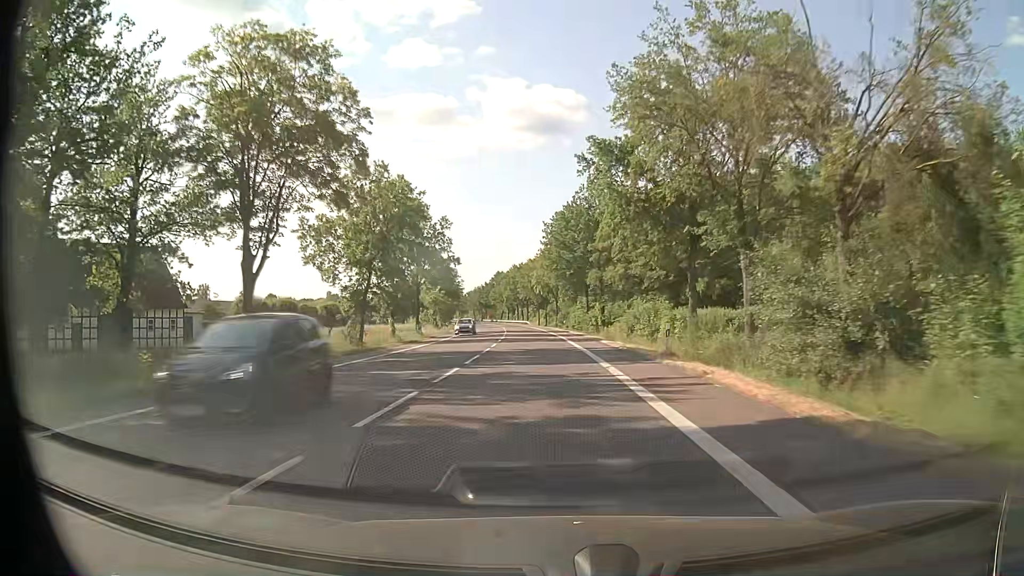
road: primary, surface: asphalt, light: Day
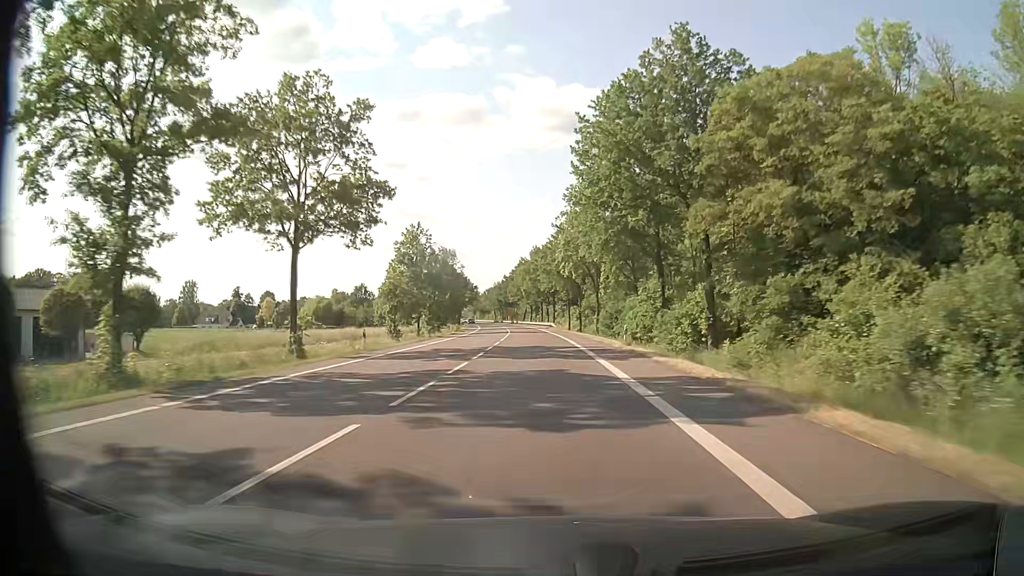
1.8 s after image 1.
(-1.2, +40.3) m; -3°
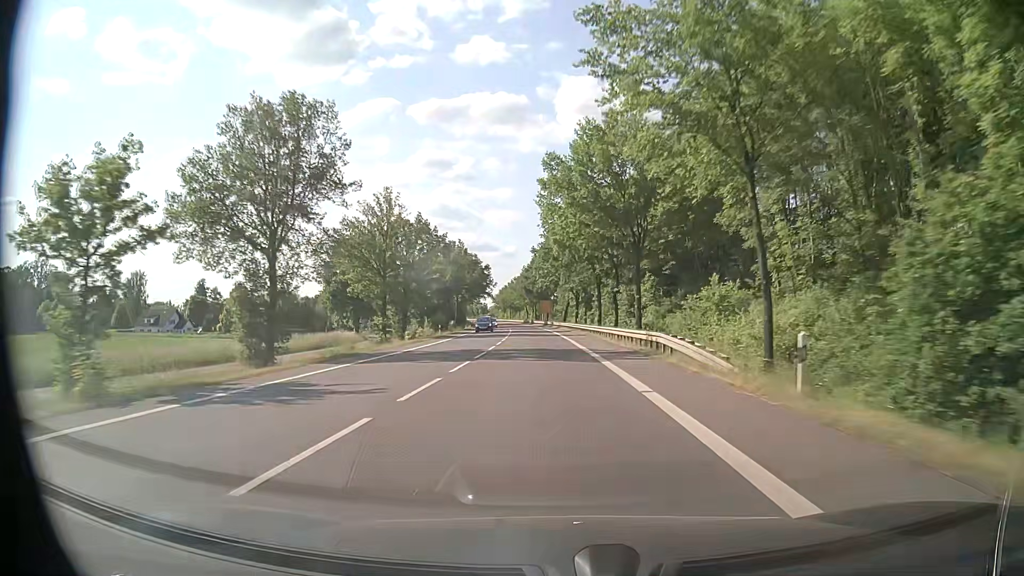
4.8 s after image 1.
(-2.7, +71.9) m; -3°
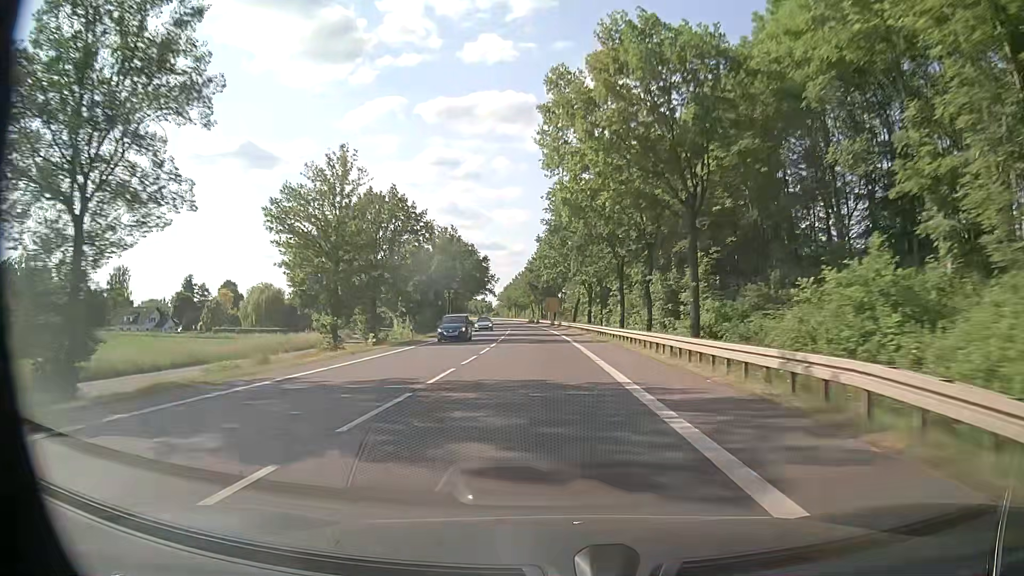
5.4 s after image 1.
(-0.2, +15.1) m; -2°
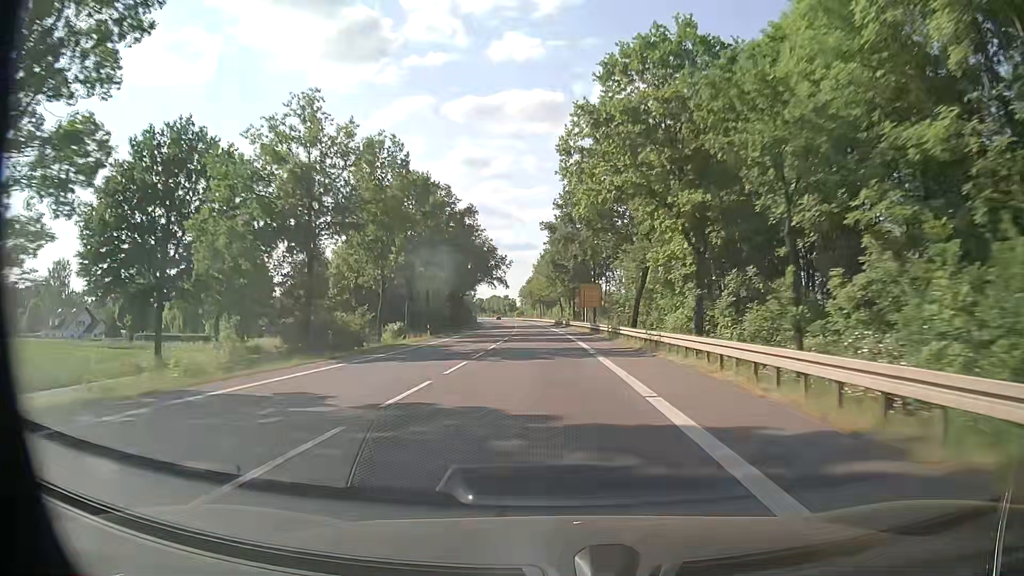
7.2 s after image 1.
(-0.7, +46.0) m; -2°
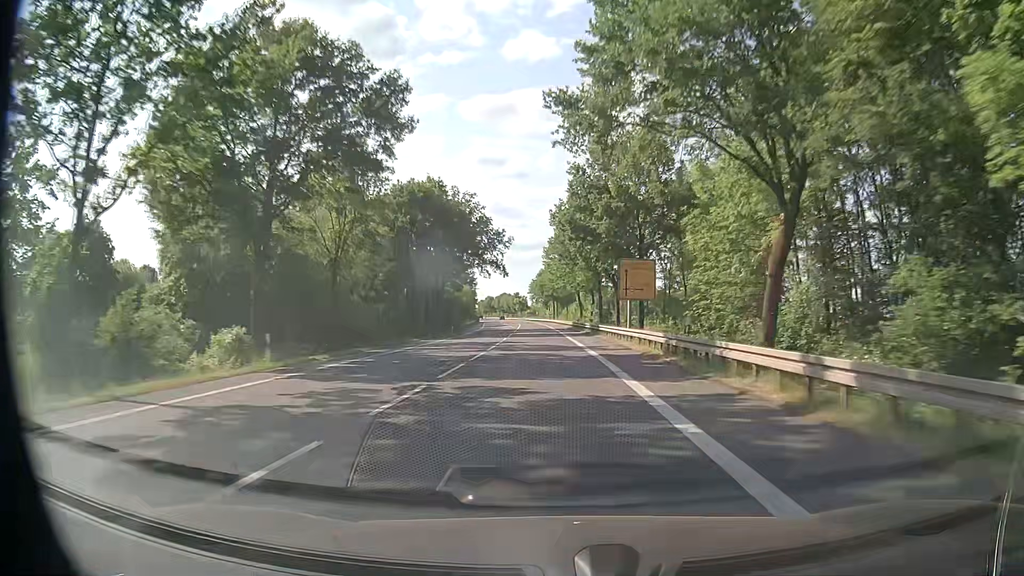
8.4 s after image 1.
(-0.4, +31.1) m; -1°
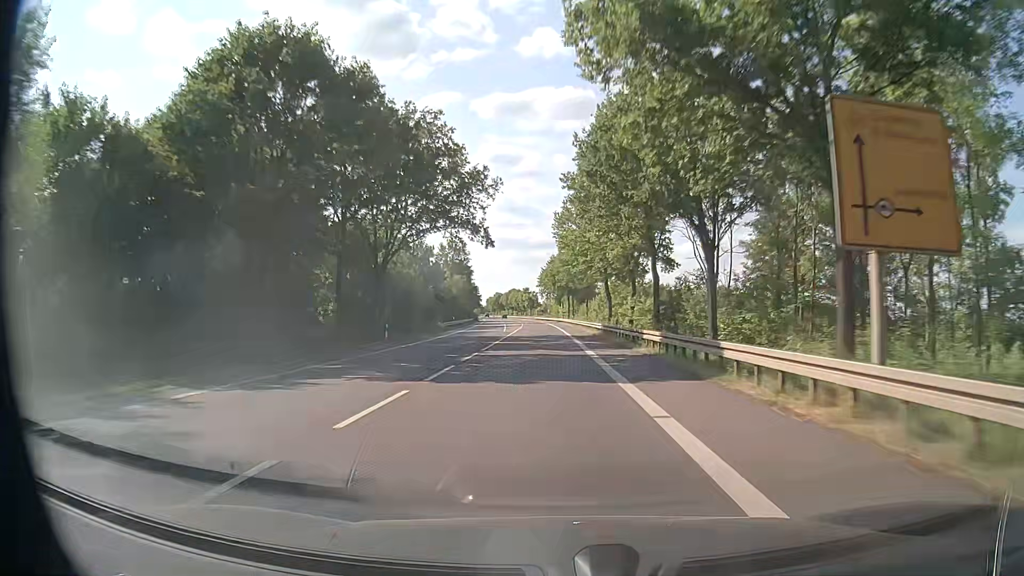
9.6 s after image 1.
(-0.4, +31.3) m; -1°
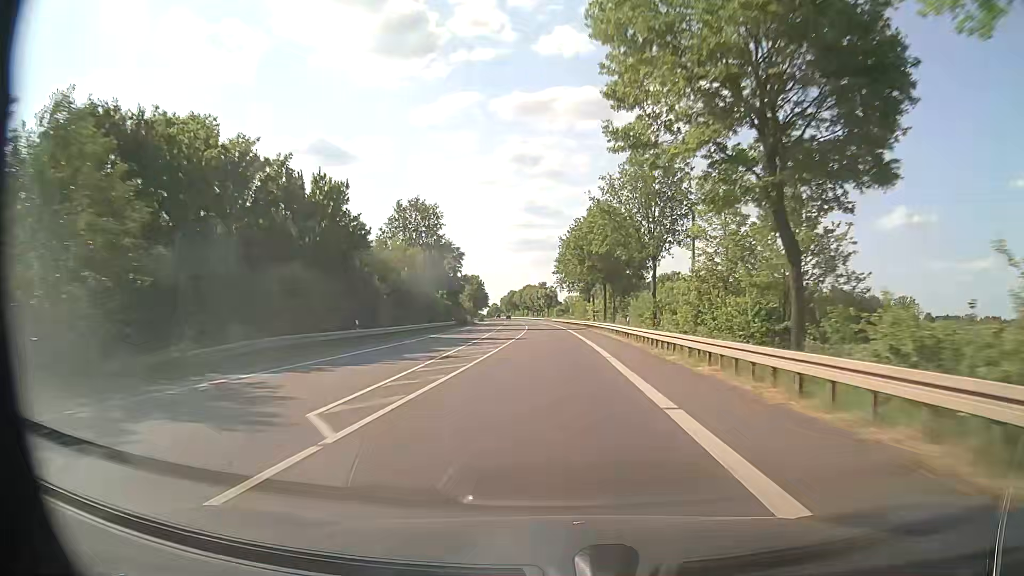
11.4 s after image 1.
(-0.9, +47.1) m; -2°
(0, +10) (0, +20) (0, +30) (0, +40) (-1, +50) (-1, +60) (-1, +70) (-2, +80) (-2, +90) (-3, +100) m
